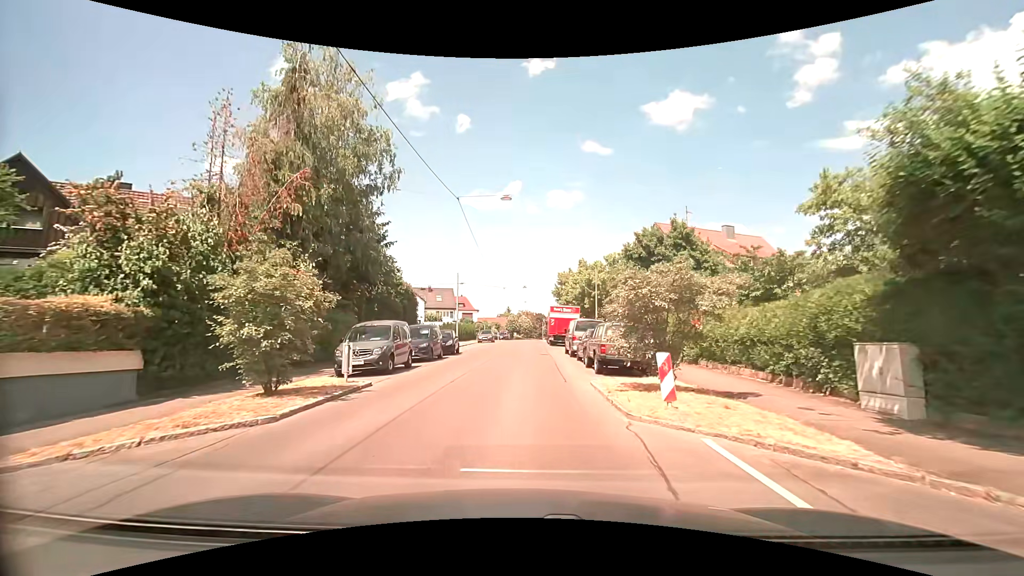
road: tertiary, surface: asphalt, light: Day
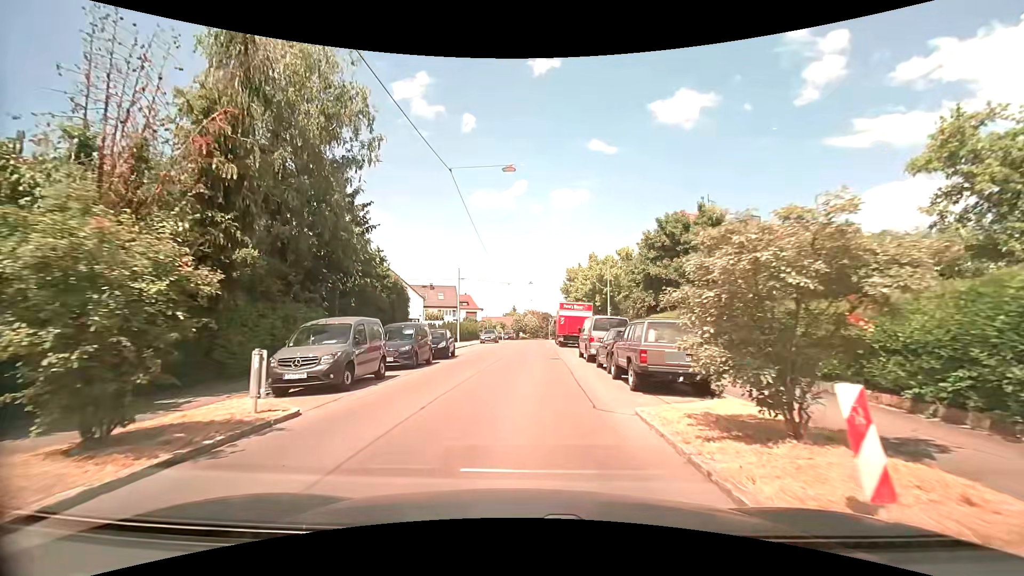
(0.0, +4.5) m; -1°
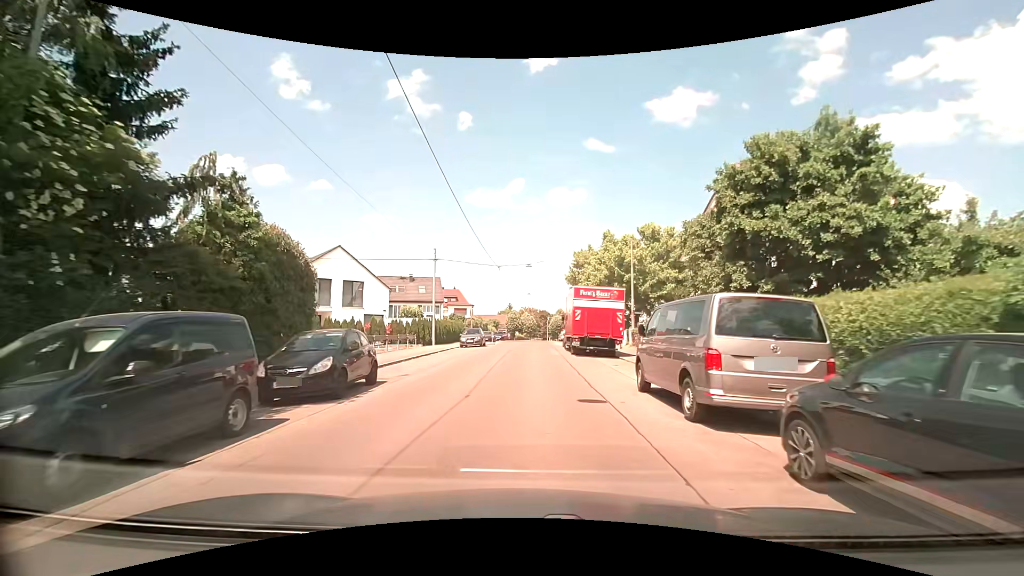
(+0.1, +13.7) m; +1°
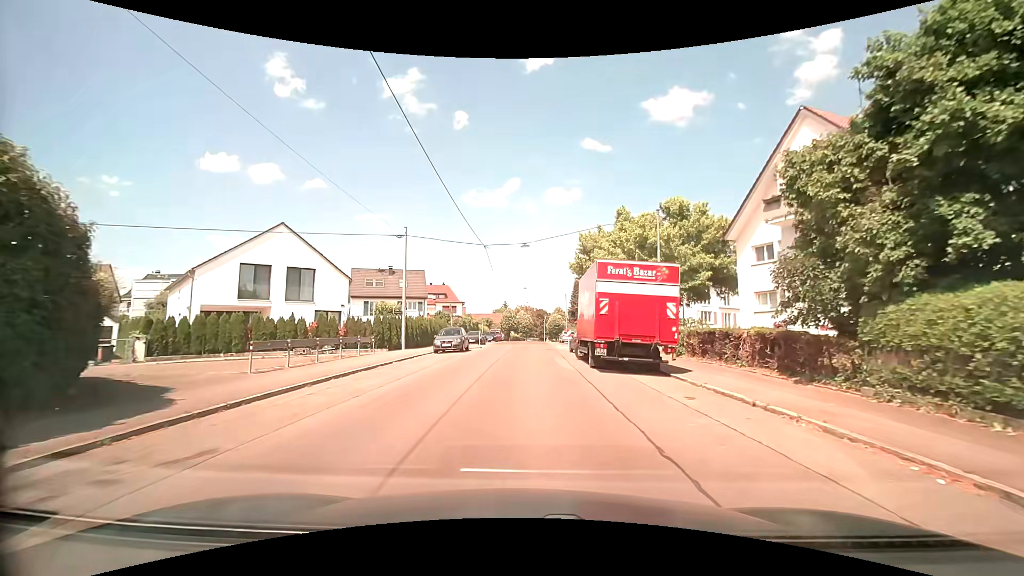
(0.0, +9.5) m; +1°
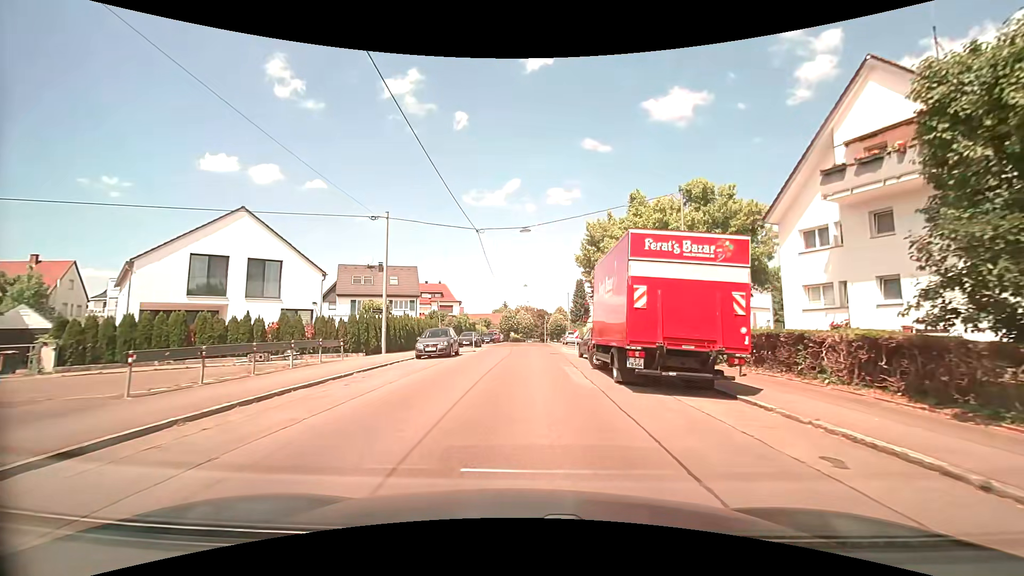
(0.0, +4.9) m; 0°
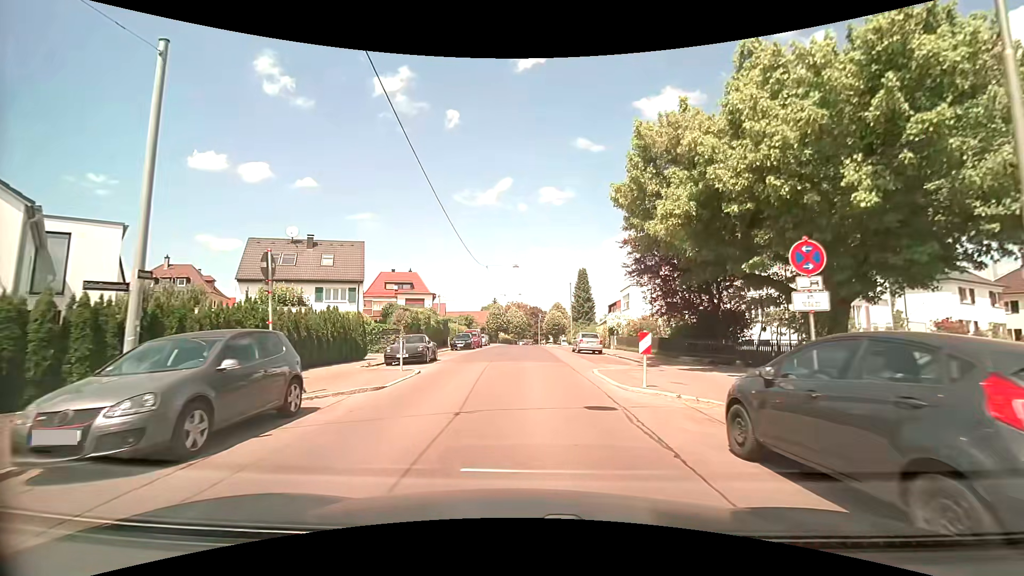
(0.0, +18.6) m; +1°
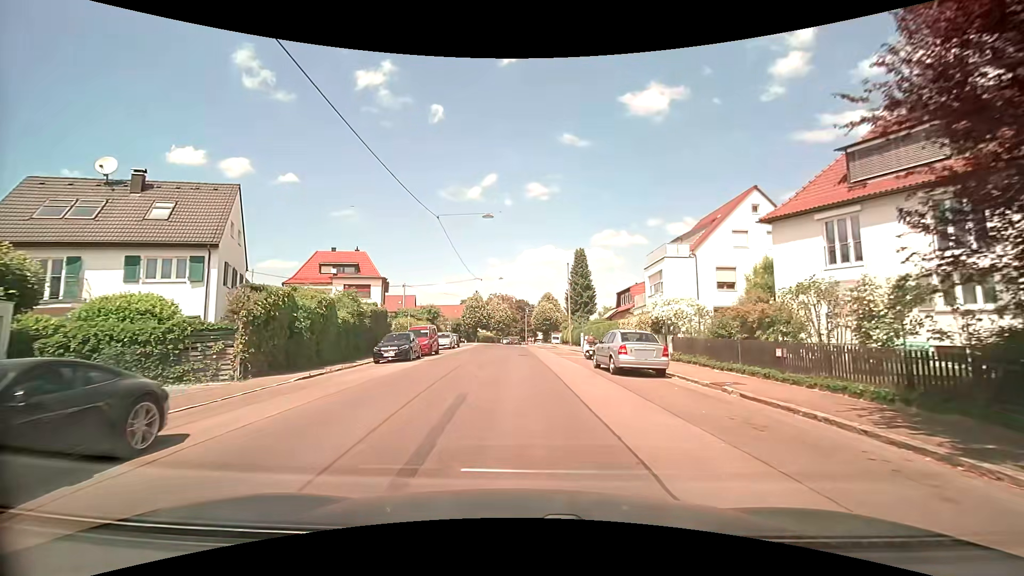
(+0.2, +18.1) m; +1°
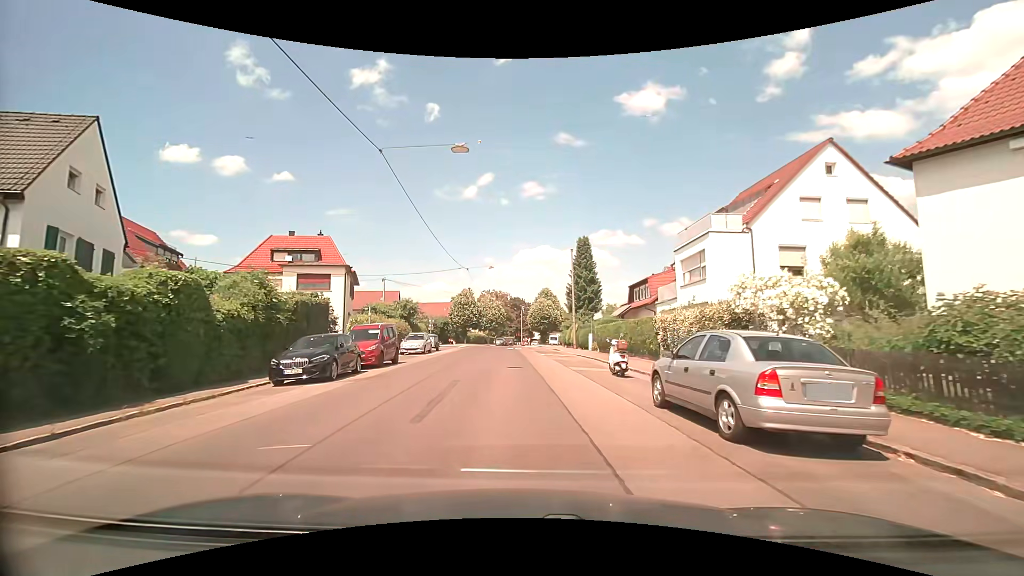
(0.0, +9.3) m; +1°
(0, +10) (0, +20) (-1, +30) (-1, +40) (-1, +50) (-2, +60) (-9, +67) (-19, +67) (-29, +64) (-38, +61) m
